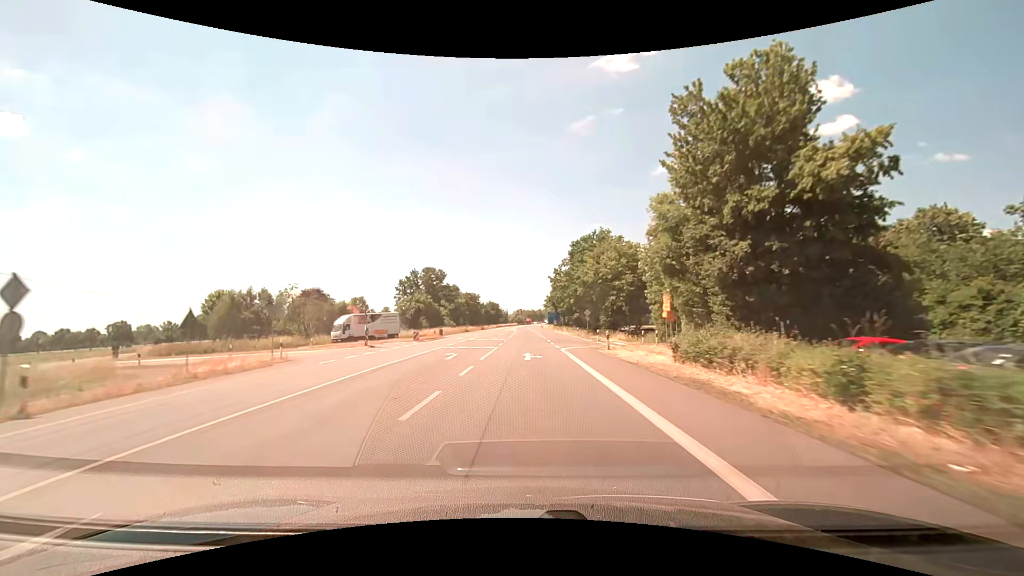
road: primary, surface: asphalt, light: Day
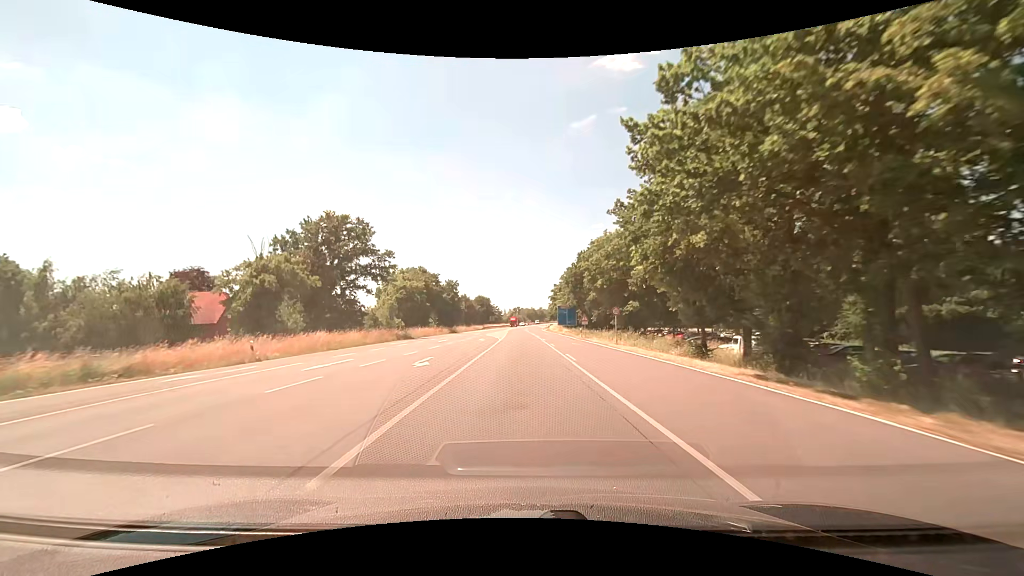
(+0.1, +55.7) m; 0°
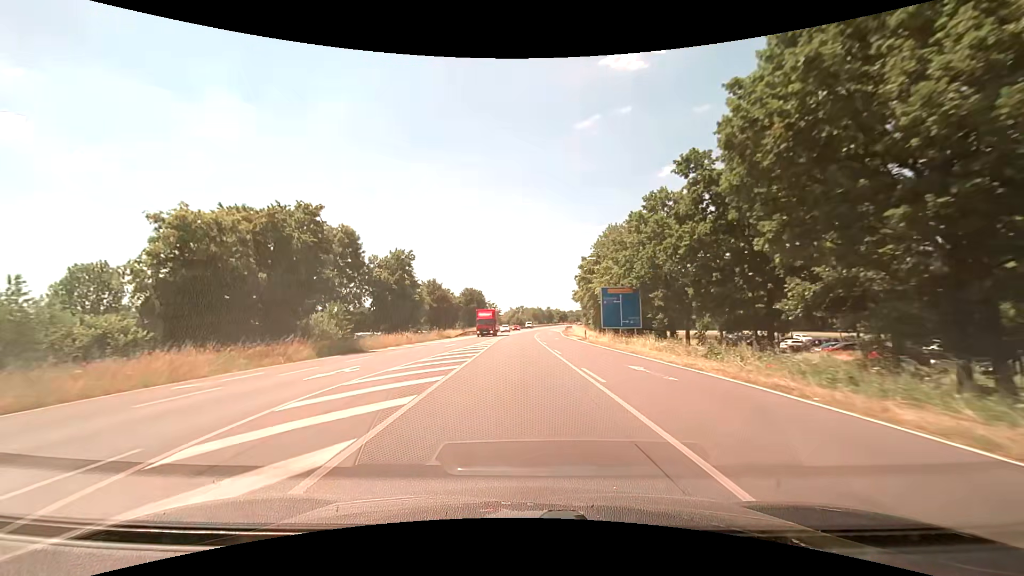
(-0.2, +55.7) m; 0°
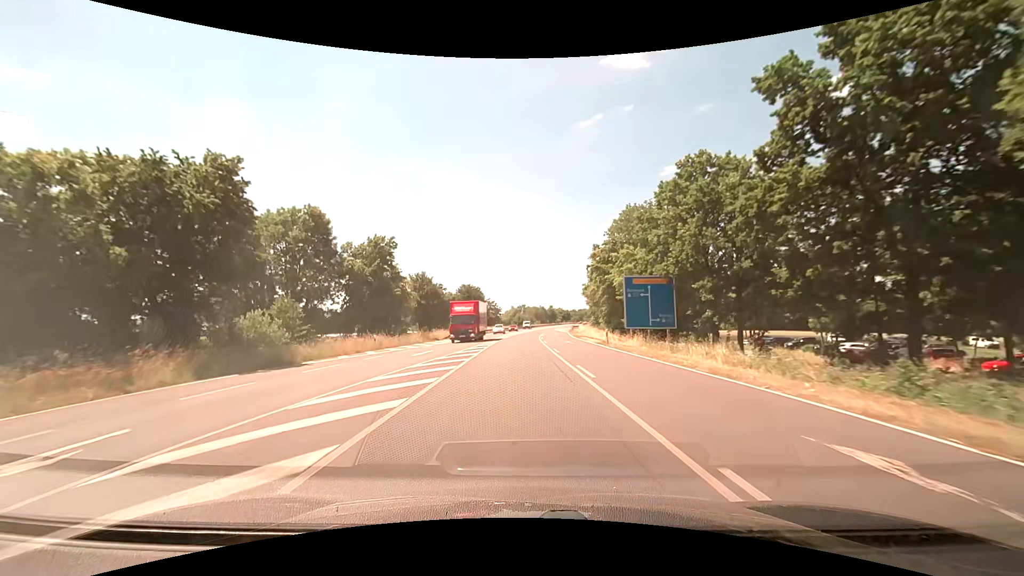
(-0.1, +11.1) m; -1°
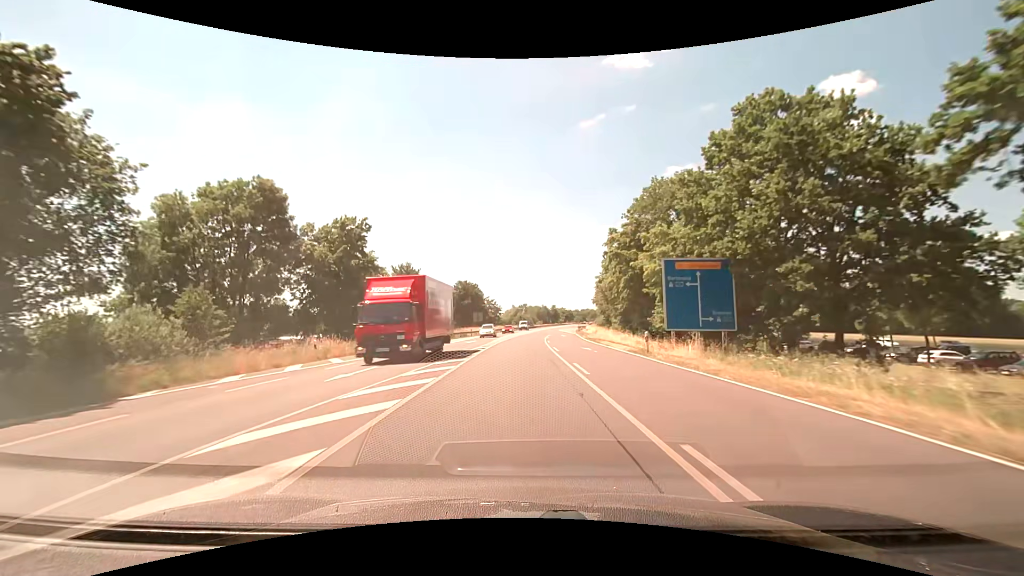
(0.0, +11.1) m; 0°
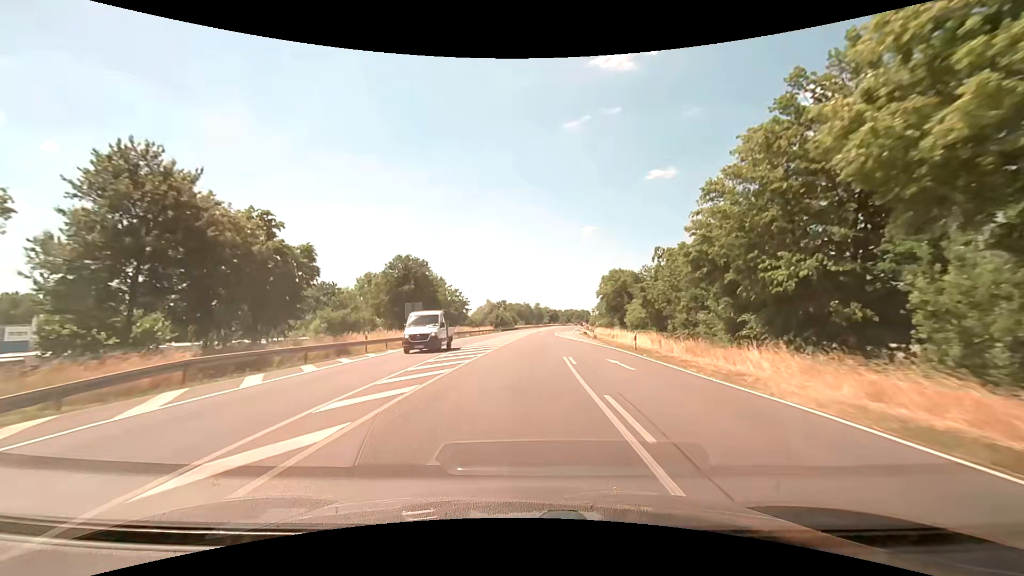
(+0.5, +44.3) m; +2°
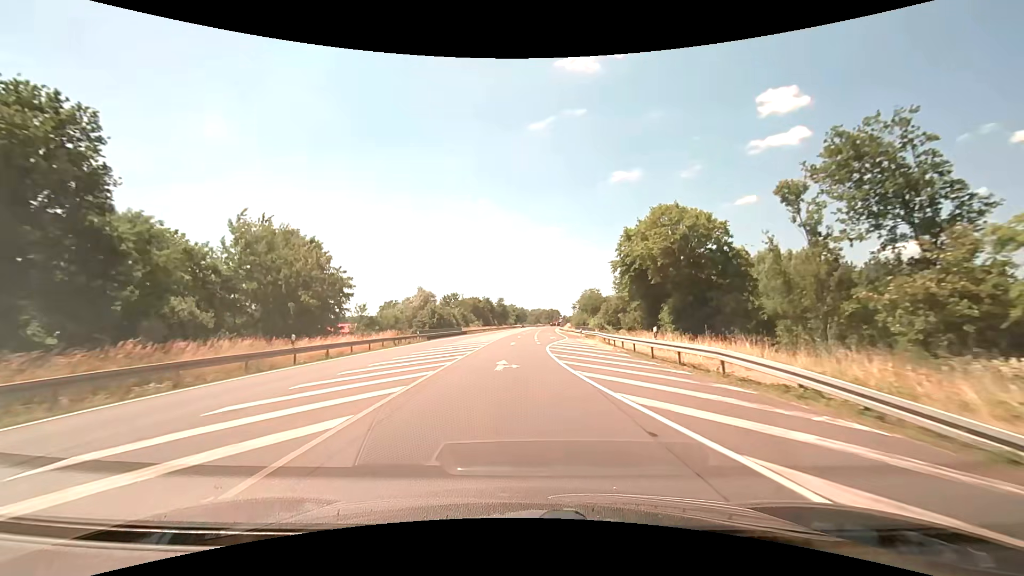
(+1.9, +55.4) m; +4°
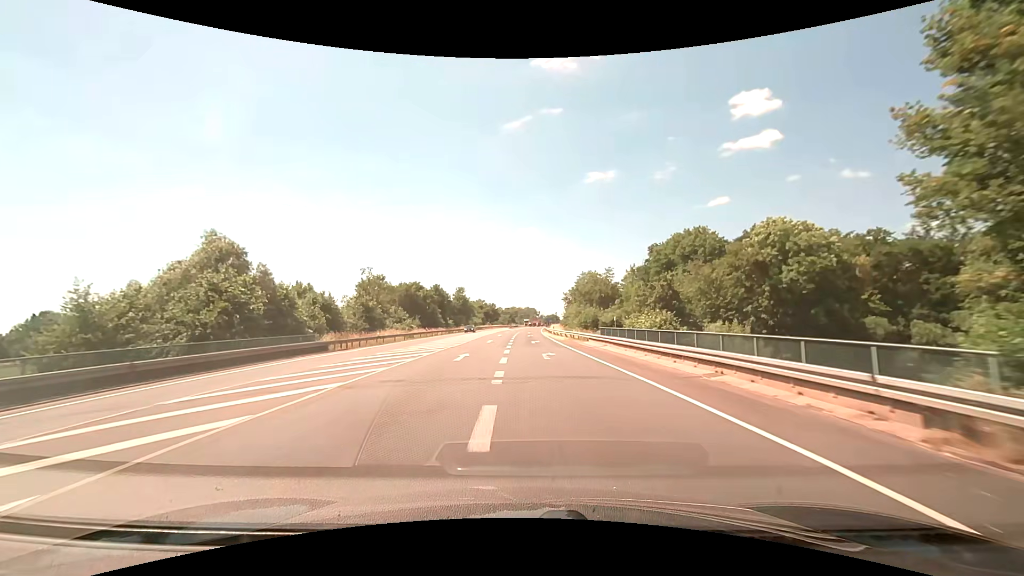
(+1.5, +55.4) m; +3°
(0, +10) (0, +20) (0, +30) (0, +40) (0, +50) (0, +60) (+1, +70) (+1, +80) (+1, +90) (+1, +100) m
